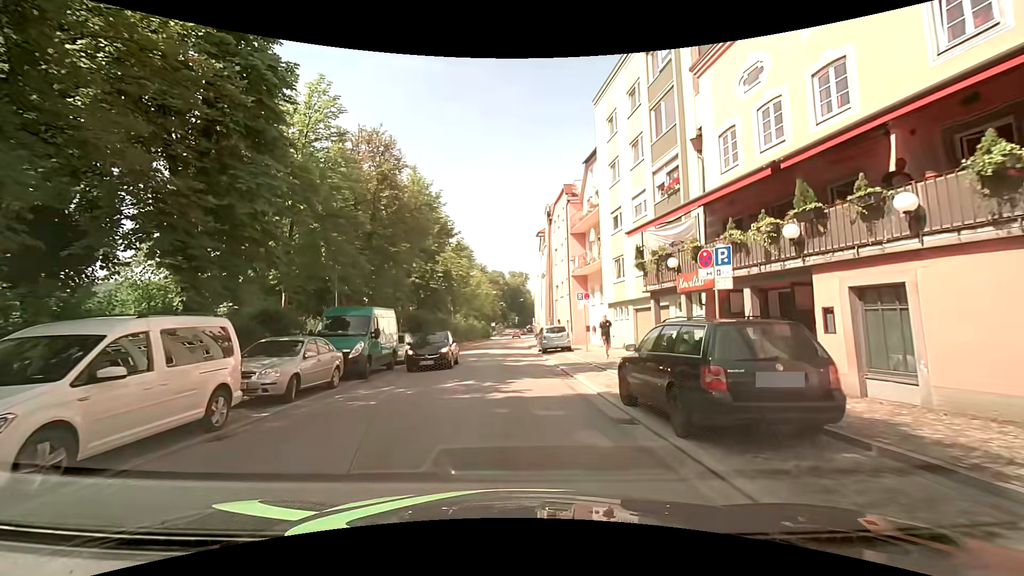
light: Day
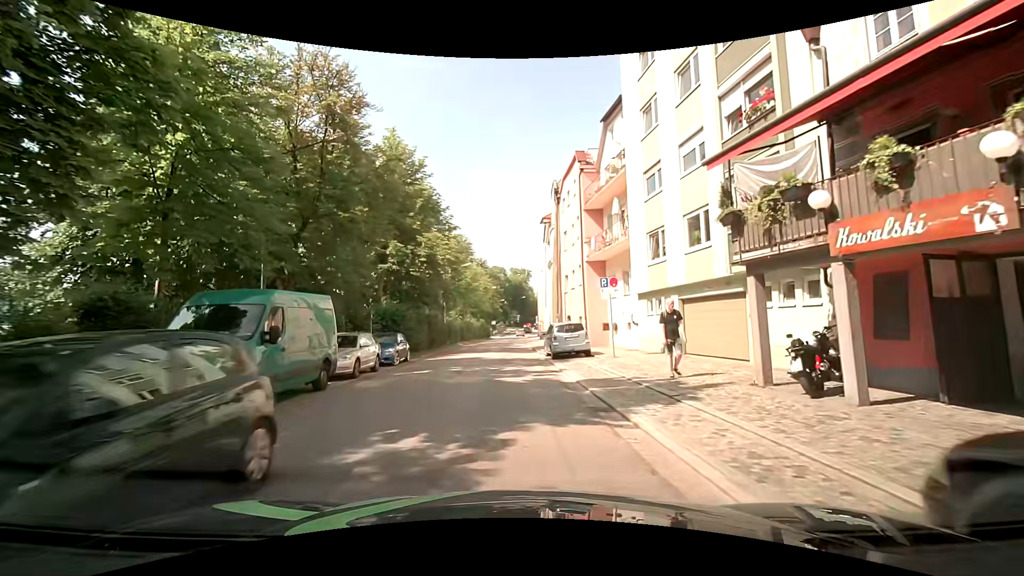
(-0.2, +7.4) m; -3°
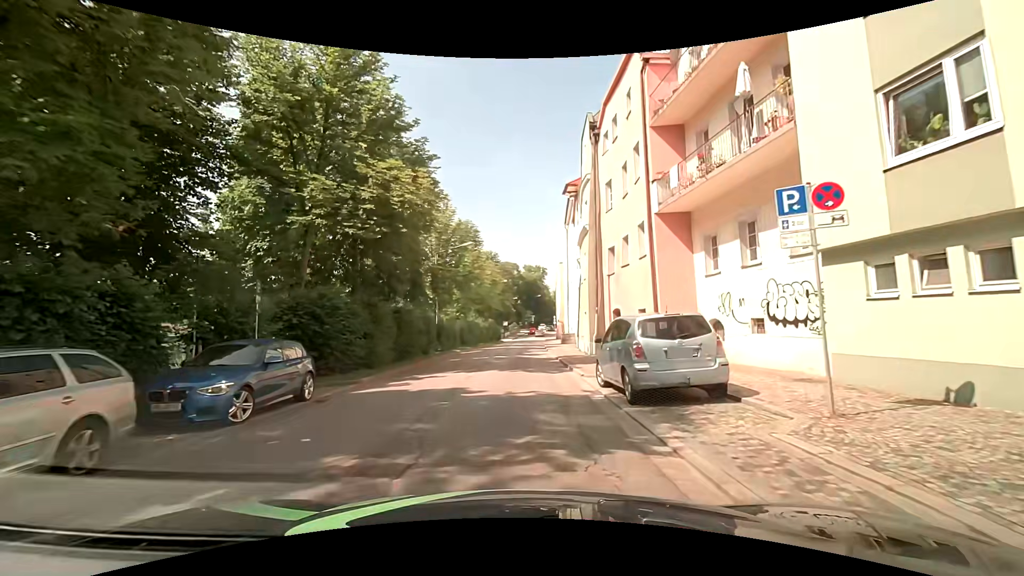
(-0.1, +13.3) m; -3°
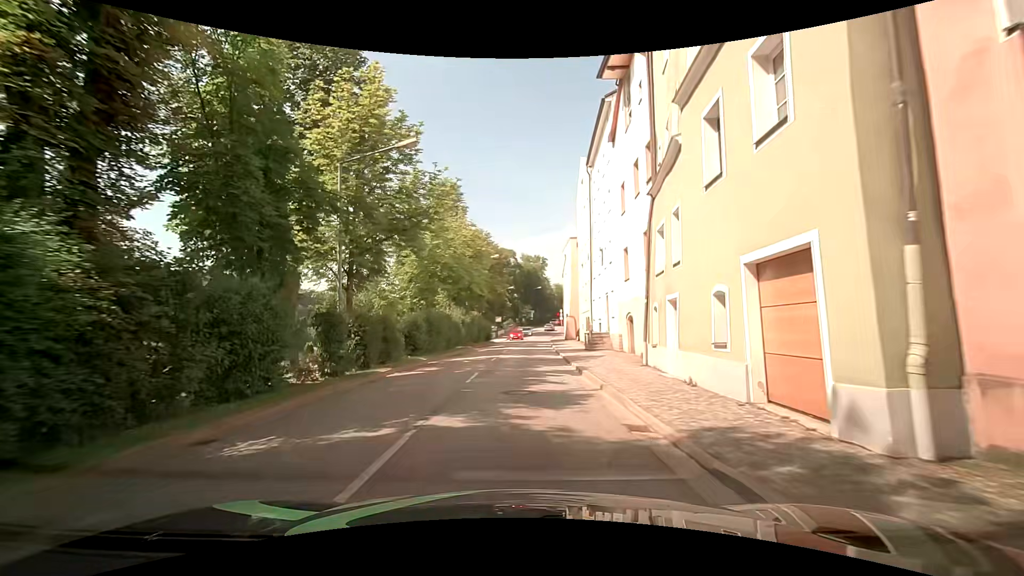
(+0.7, +20.5) m; +1°
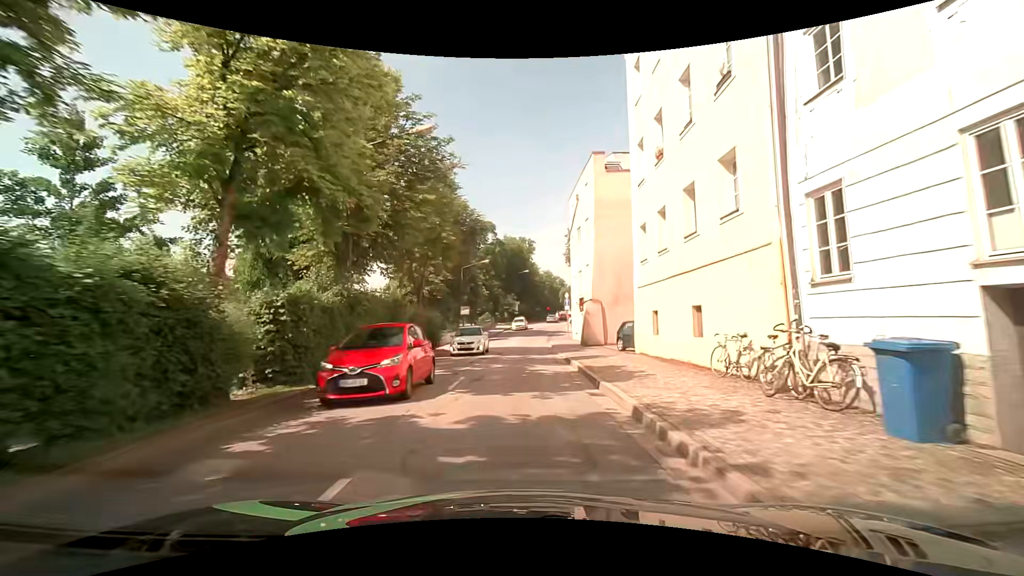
(+1.0, +29.3) m; +3°
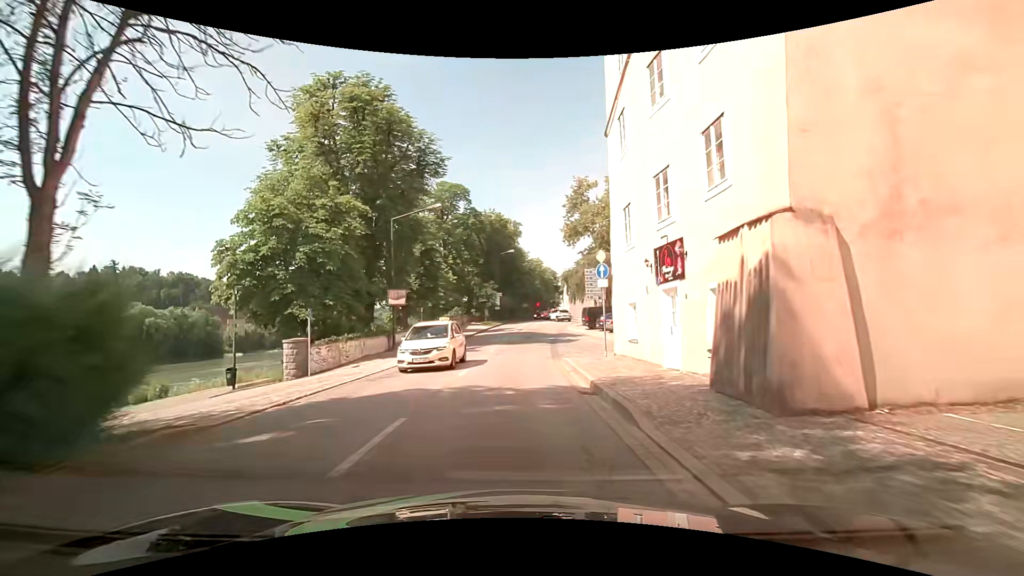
(+0.5, +23.8) m; +2°
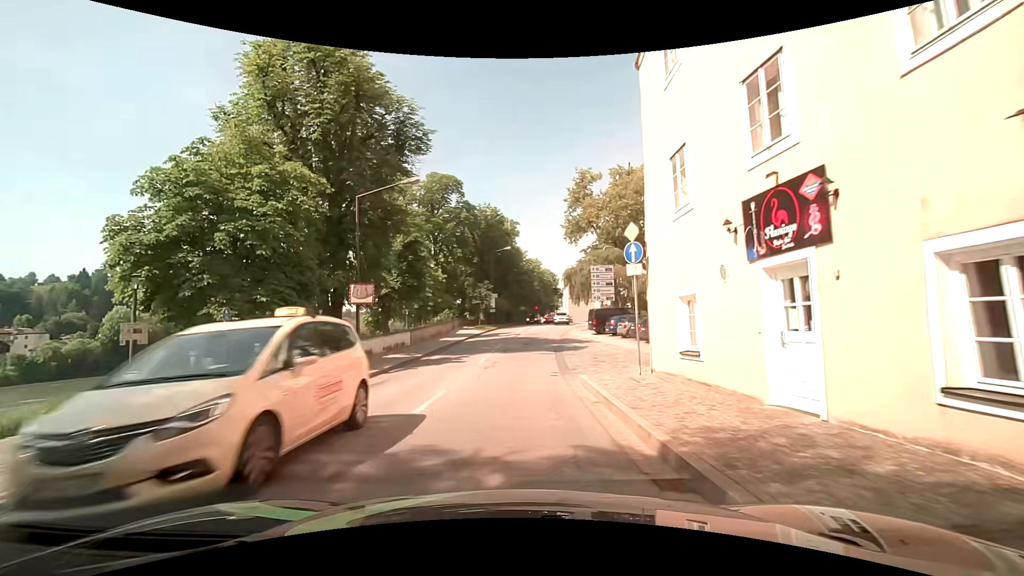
(0.0, +5.7) m; +1°
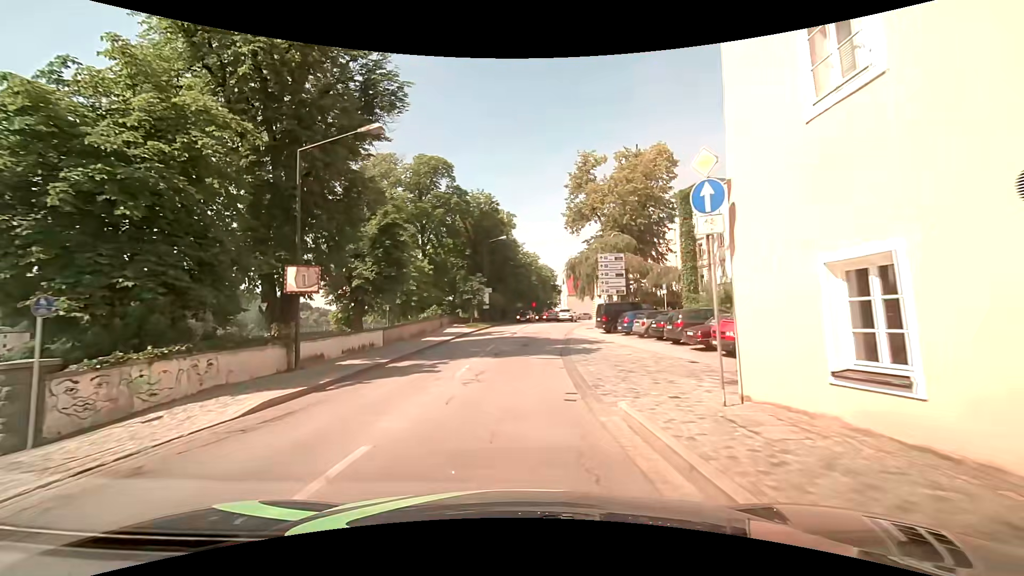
(-0.1, +5.7) m; -1°
